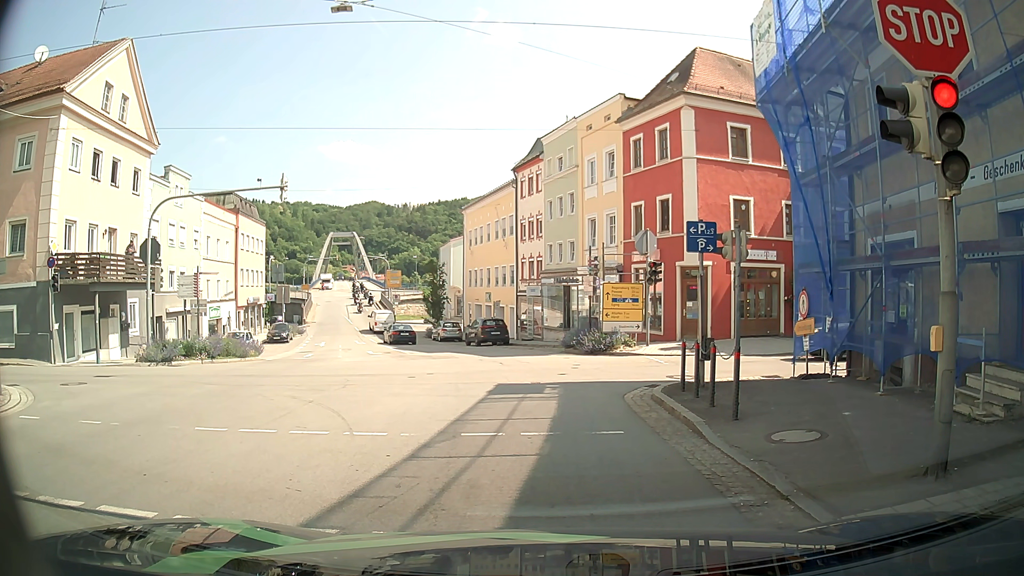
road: tertiary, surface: asphalt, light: Day
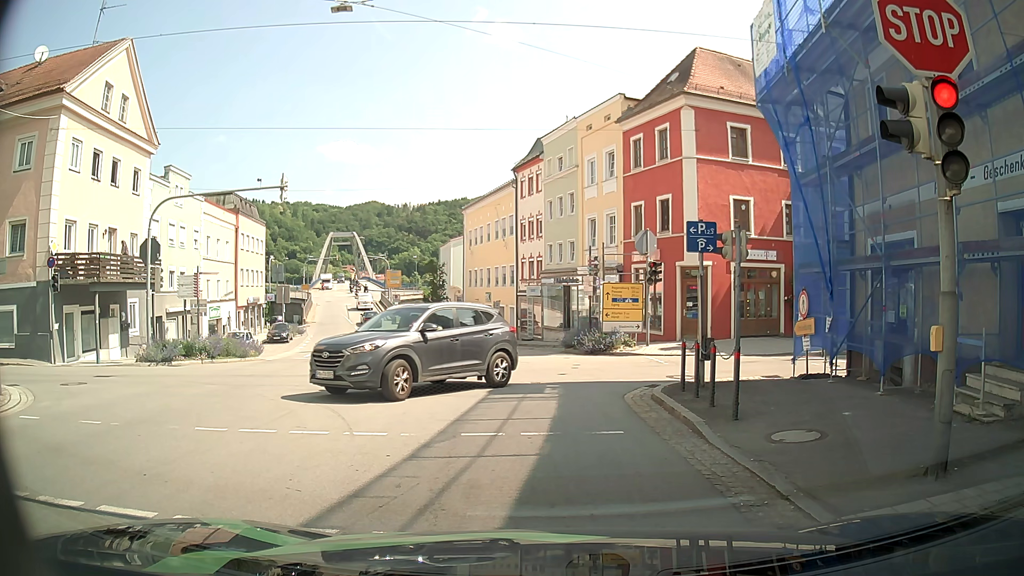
(0.0, 0.0) m; 0°
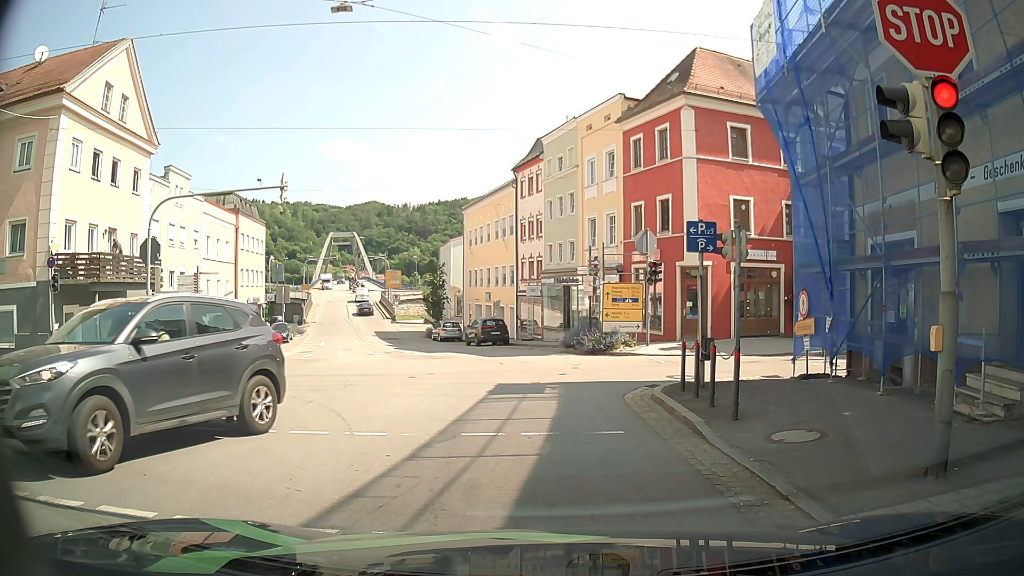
(0.0, 0.0) m; 0°
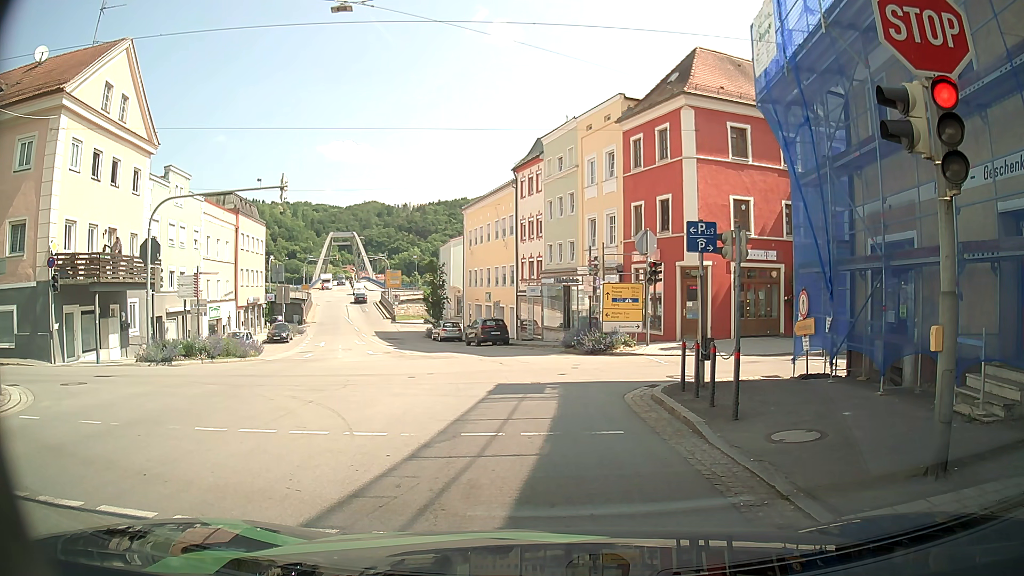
(0.0, 0.0) m; 0°
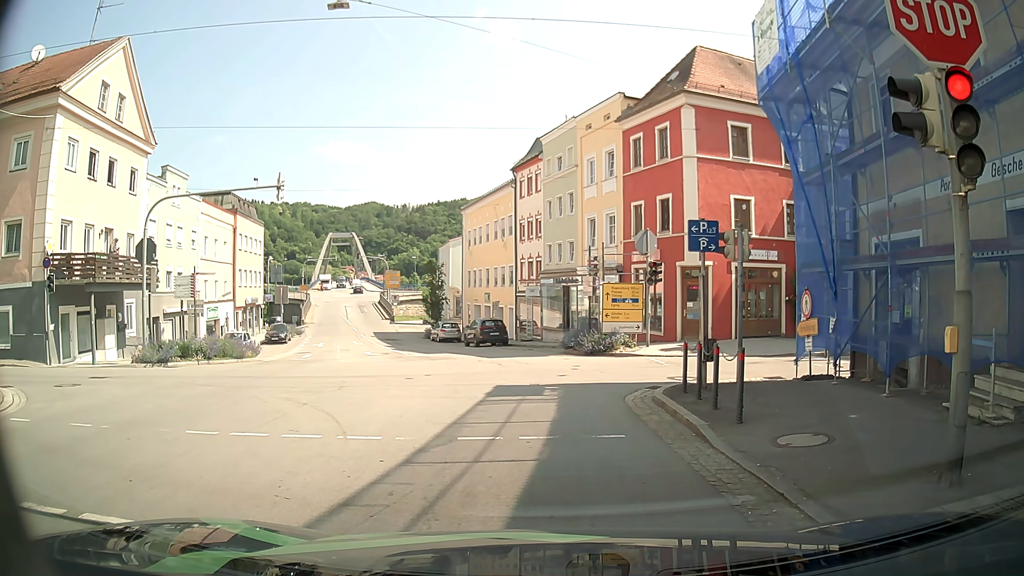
(0.0, +0.2) m; 0°
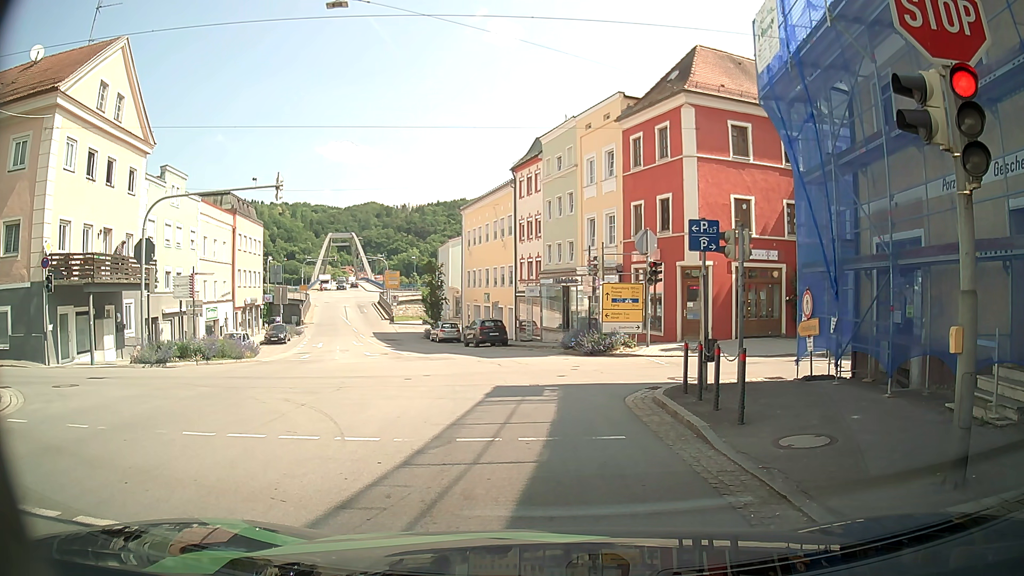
(0.0, +0.2) m; 0°
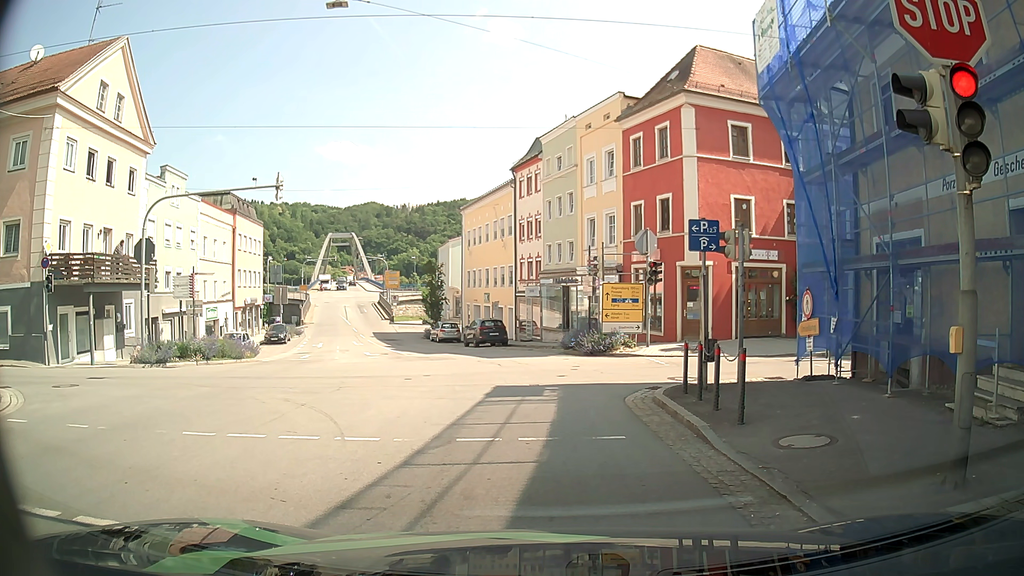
(0.0, 0.0) m; 0°
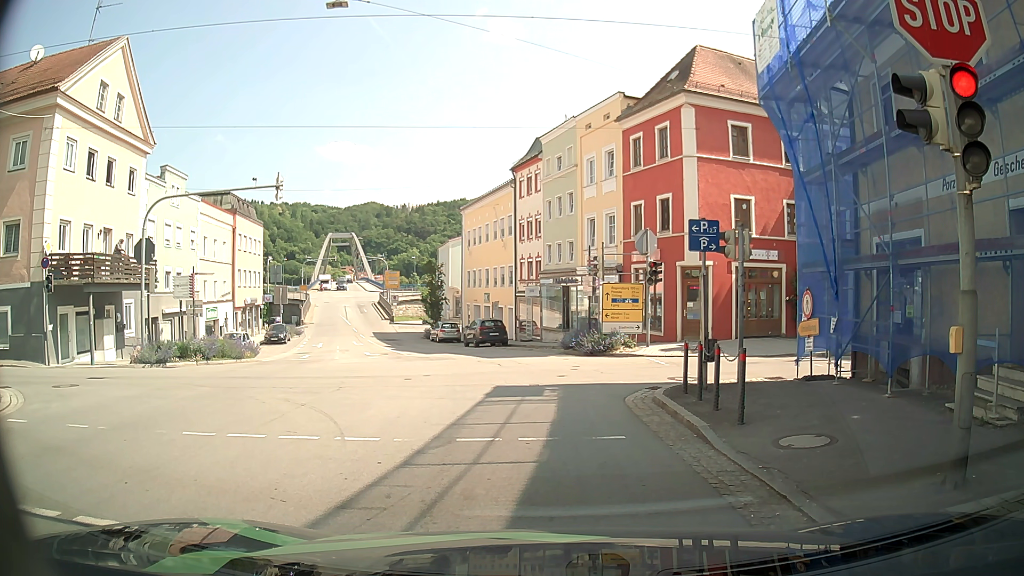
(0.0, 0.0) m; 0°
(+1, +10) (0, +20) (-2, +30) (-5, +39) (-7, +49) (-10, +59) (-13, +68) (-16, +78) (-18, +87) (-20, +97) m
